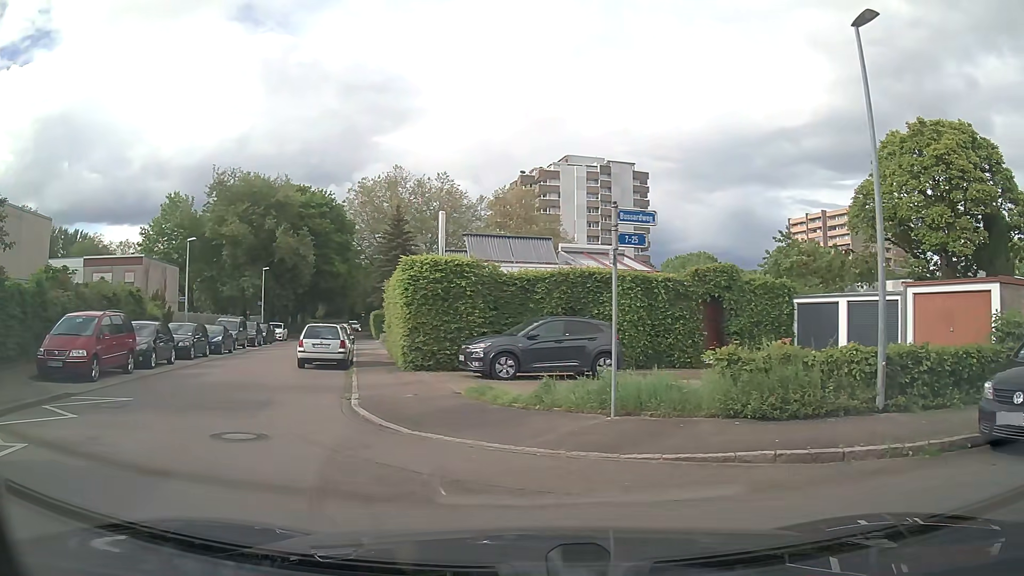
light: Day
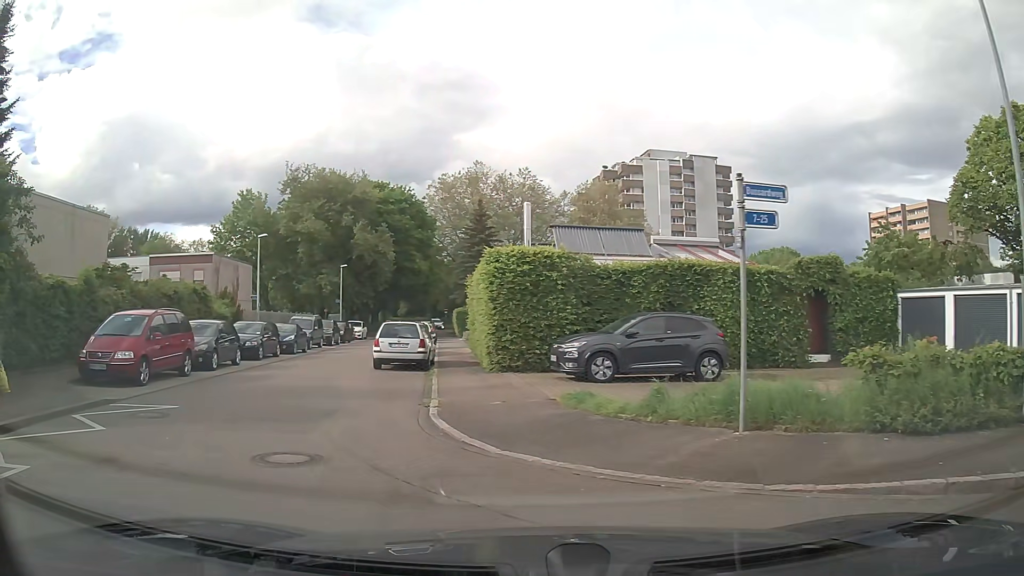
(-0.2, +1.6) m; -9°
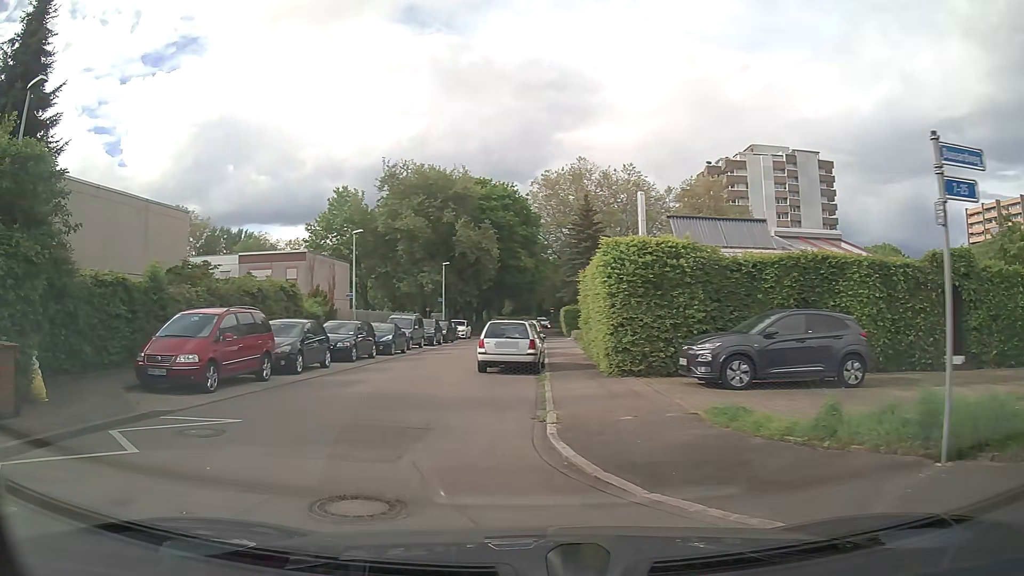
(-0.1, +2.0) m; -8°
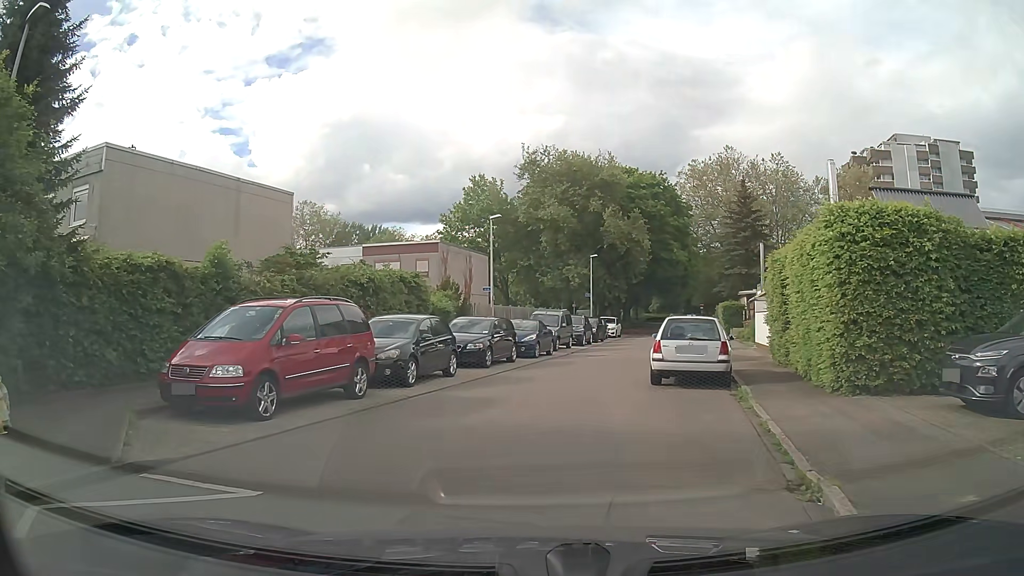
(-0.6, +4.7) m; -12°
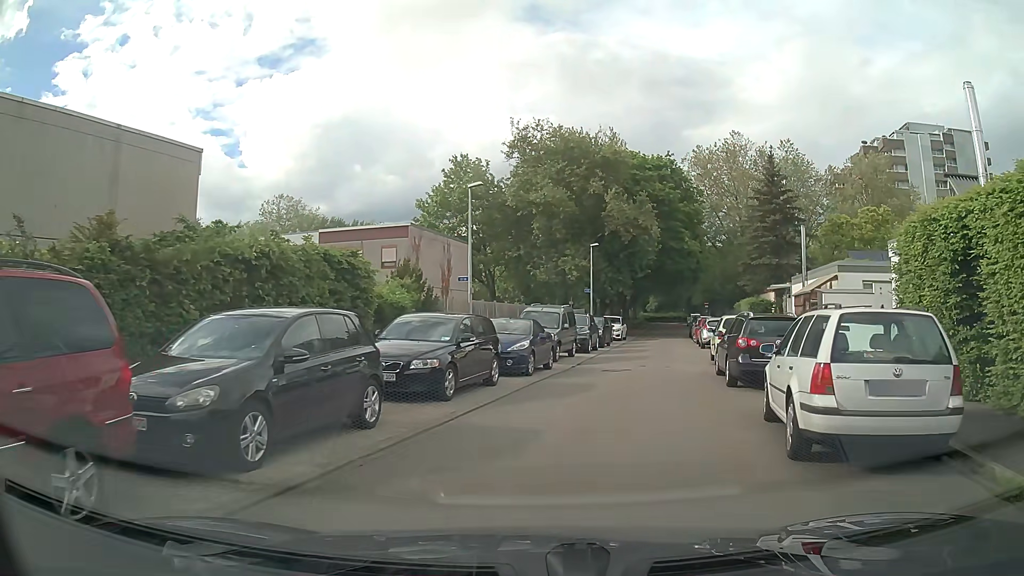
(0.0, +8.1) m; +1°
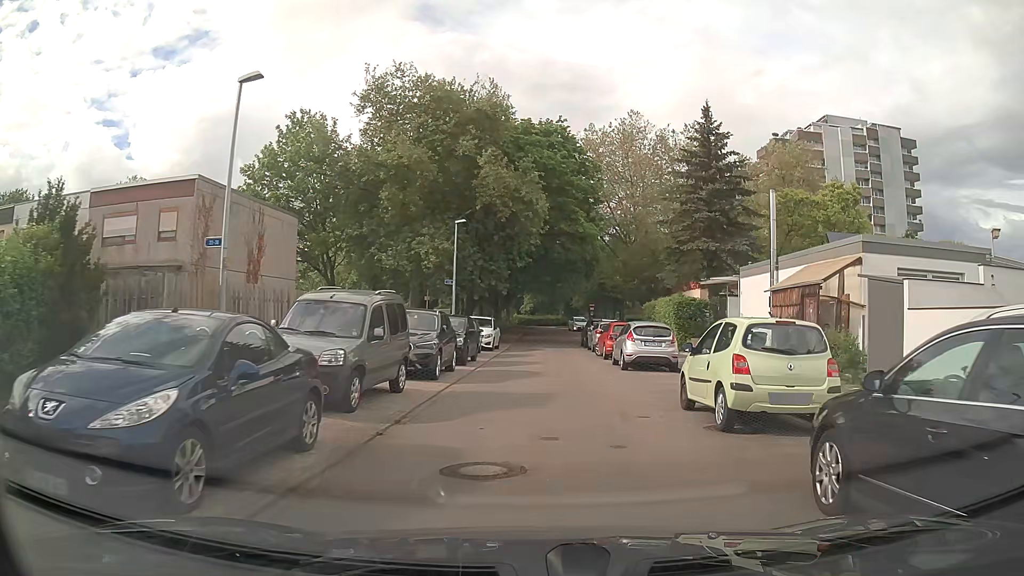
(+1.2, +11.9) m; +11°
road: residential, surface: asphalt
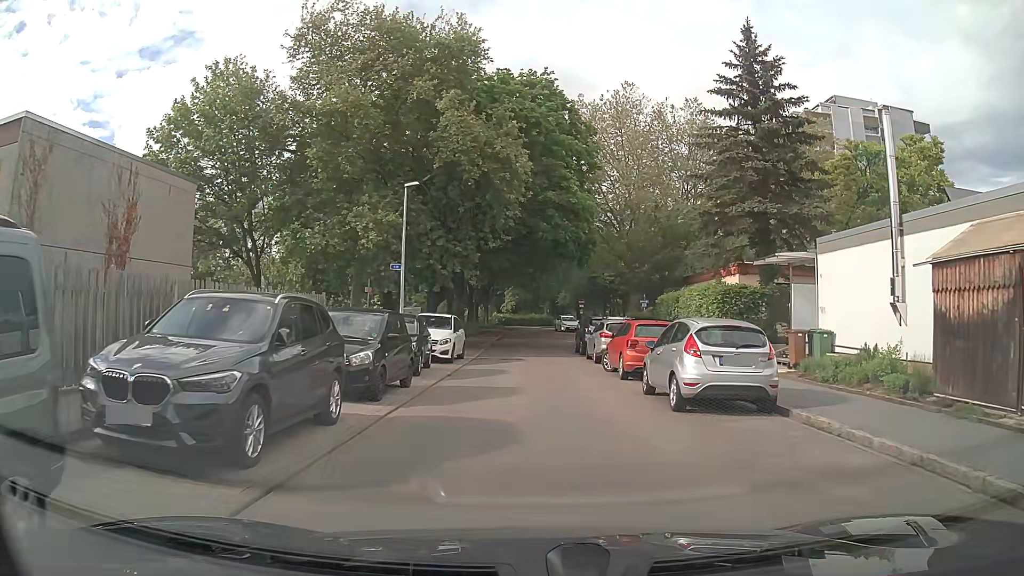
(+0.3, +9.7) m; +3°
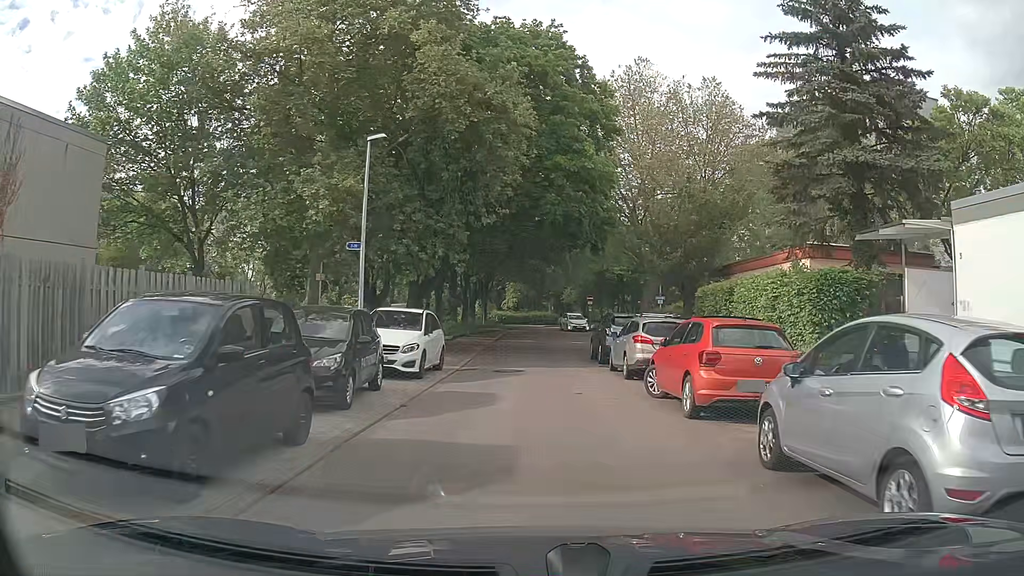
(-0.2, +6.7) m; -2°
